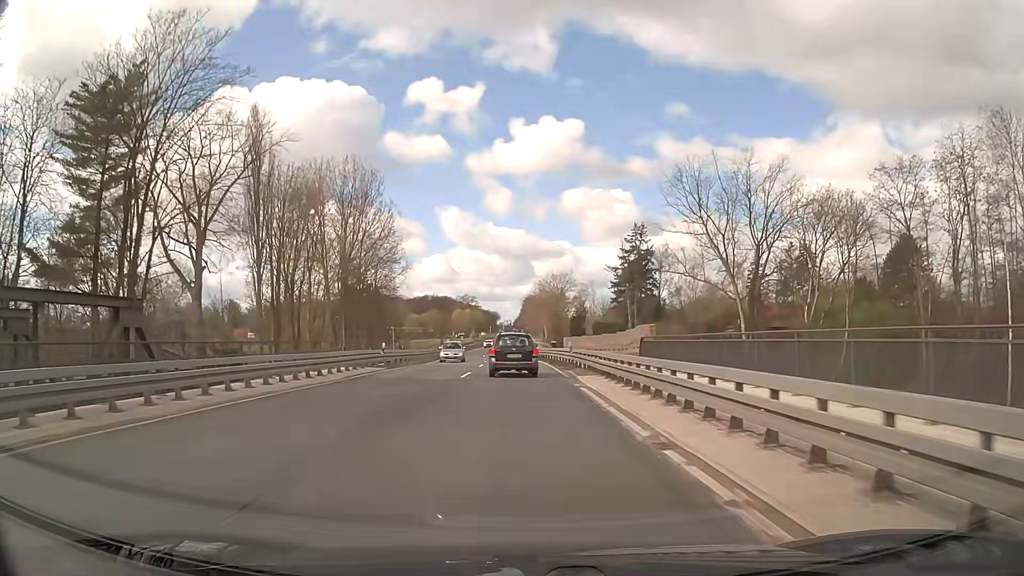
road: primary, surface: asphalt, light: Day
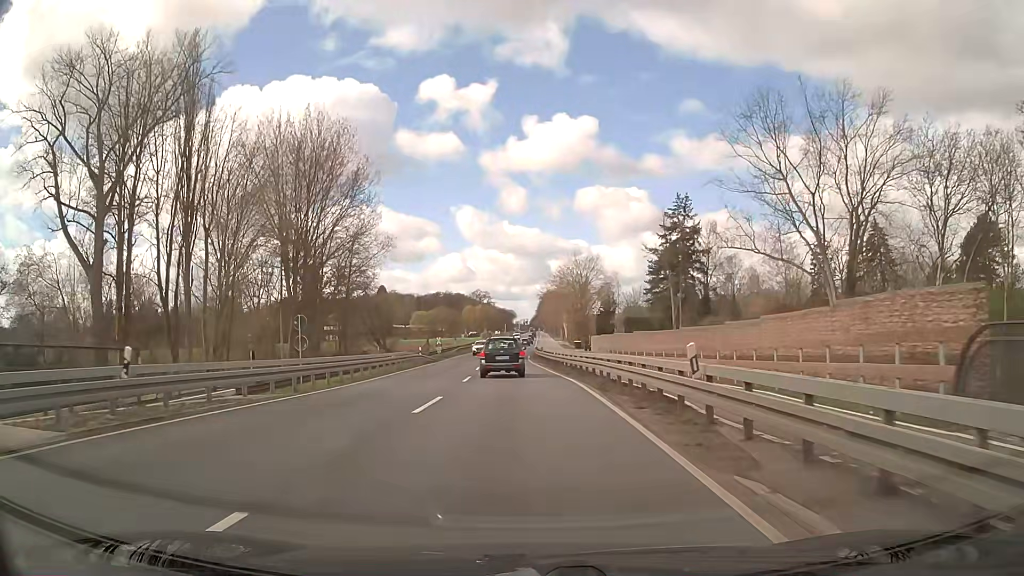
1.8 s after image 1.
(-0.1, +24.1) m; -2°
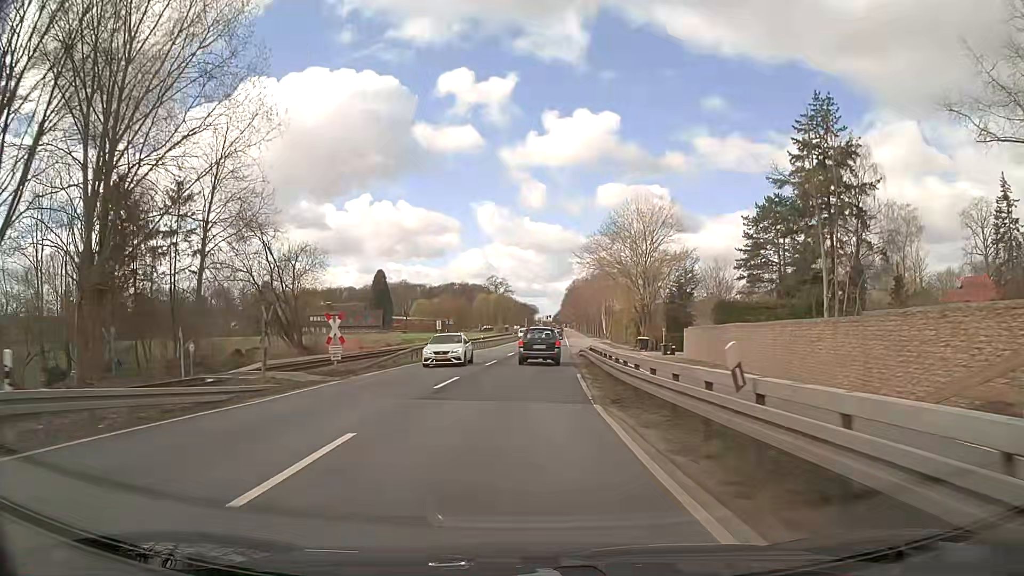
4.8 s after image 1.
(-0.7, +44.2) m; -2°
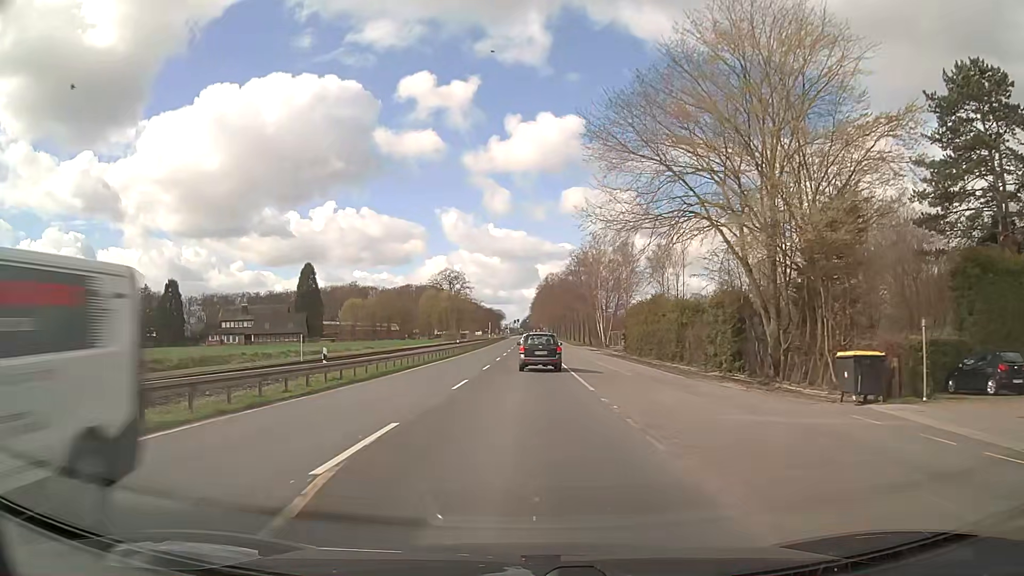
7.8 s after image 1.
(+1.5, +46.4) m; +3°
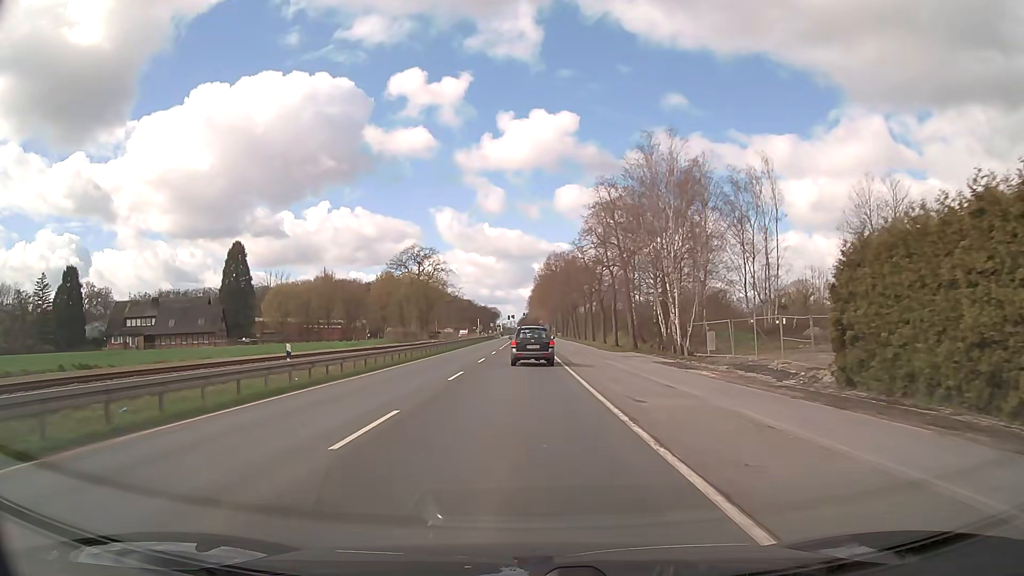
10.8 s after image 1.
(+0.4, +47.4) m; 0°
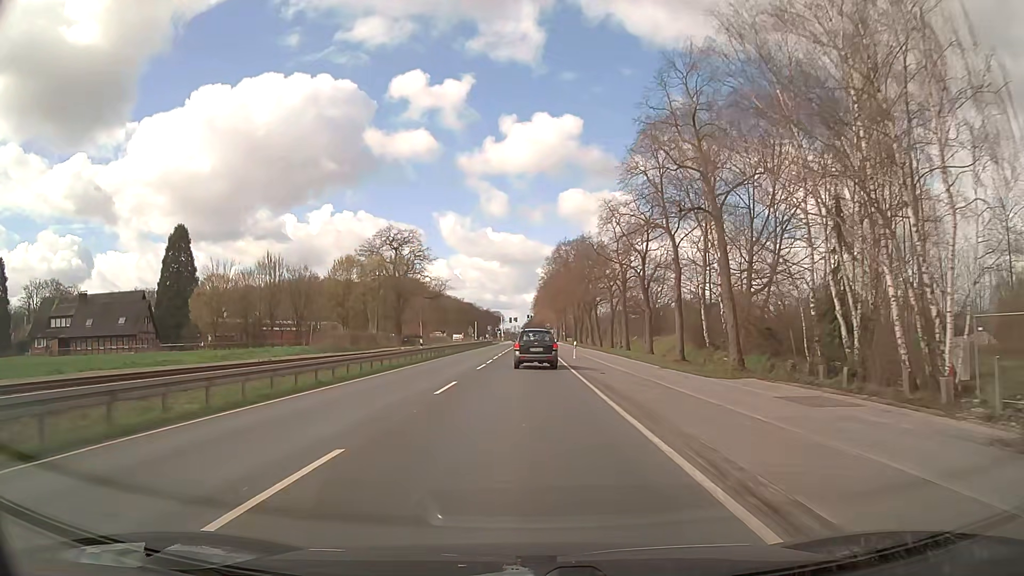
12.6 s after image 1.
(-0.1, +28.3) m; 0°
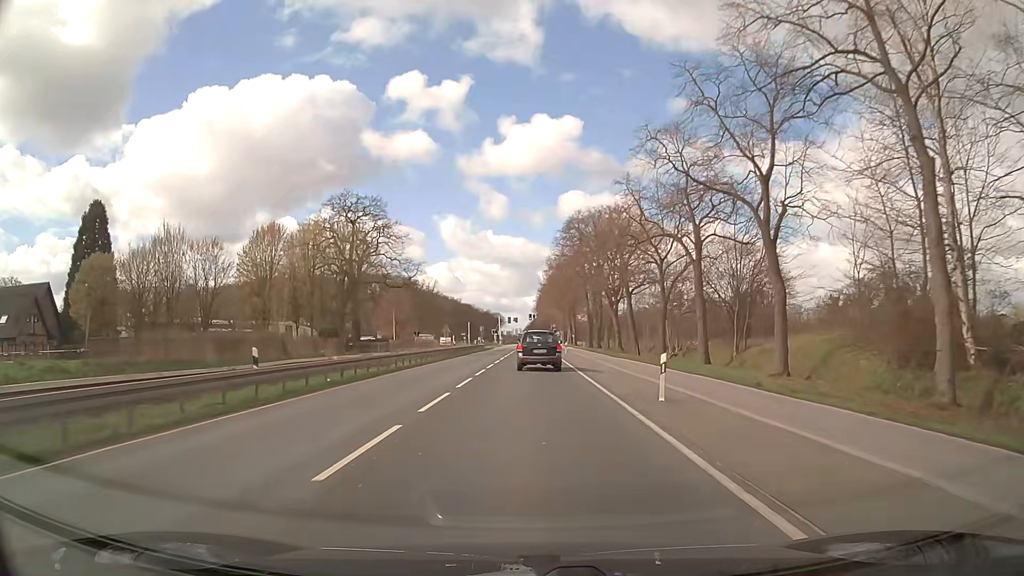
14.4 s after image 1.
(0.0, +27.9) m; 0°
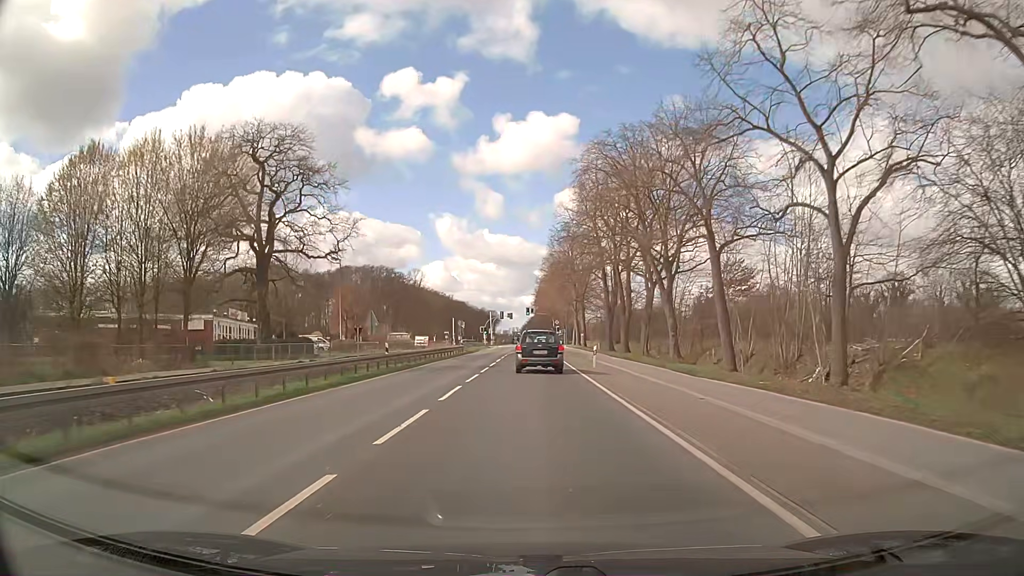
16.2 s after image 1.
(+0.2, +28.3) m; 0°
(0, +10) (0, +20) (0, +30) (+1, +40) (+1, +50) (+1, +60) (+1, +70) (+2, +80) (+2, +90) (+2, +100) m
